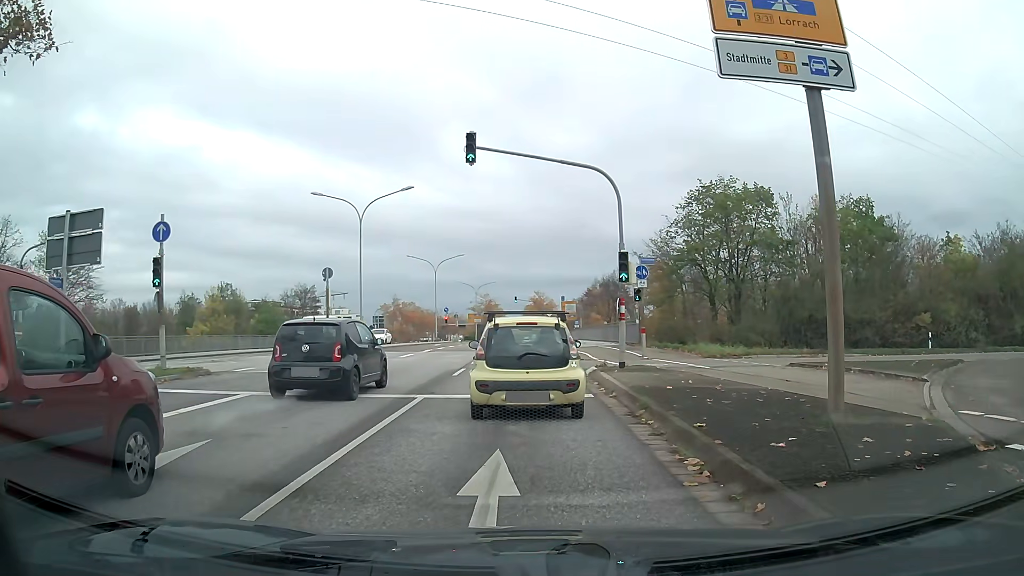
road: tertiary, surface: asphalt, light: Day
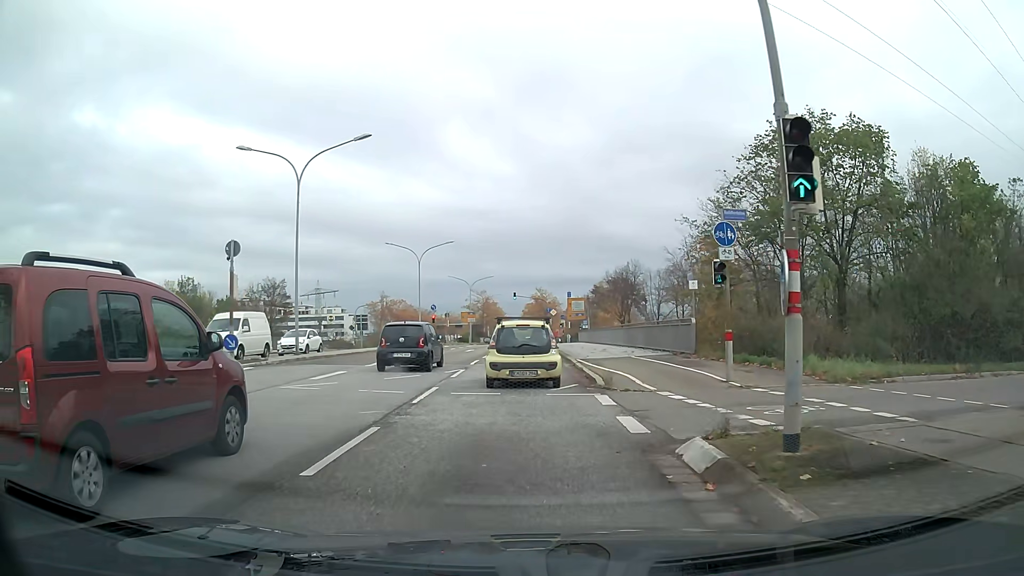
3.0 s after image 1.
(+0.1, +12.5) m; 0°
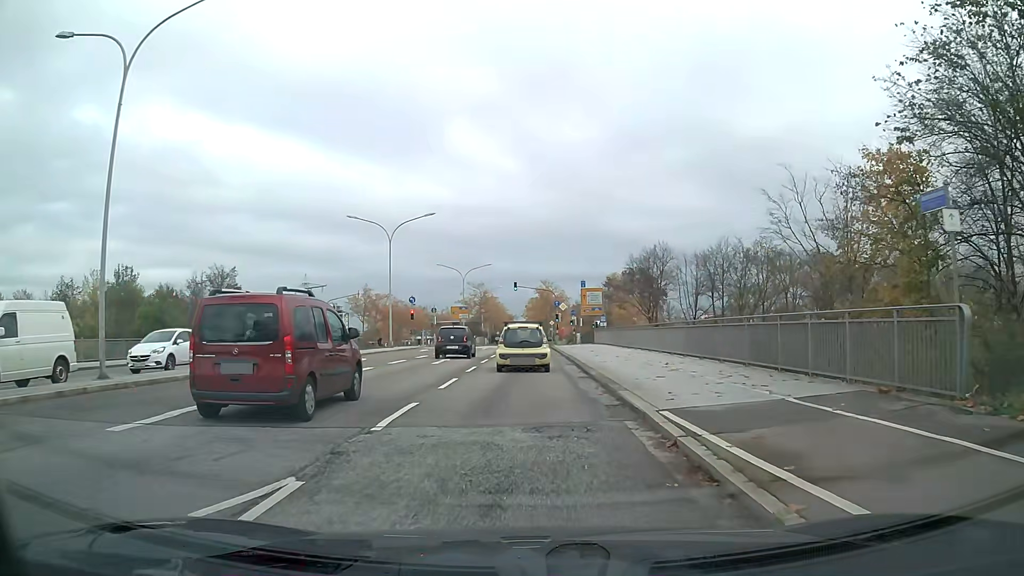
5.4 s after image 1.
(0.0, +15.6) m; 0°
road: primary
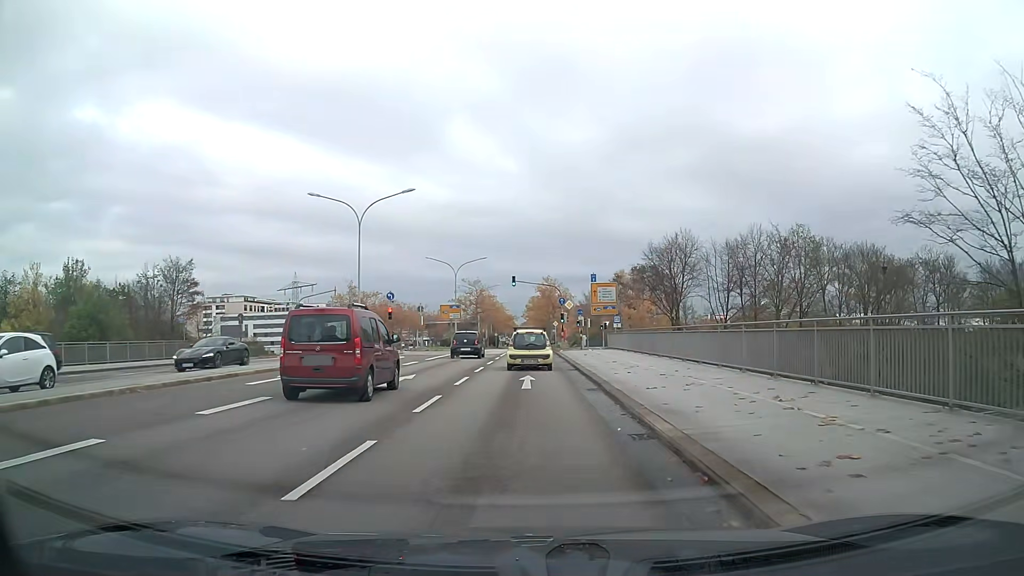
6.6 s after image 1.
(0.0, +9.5) m; 0°
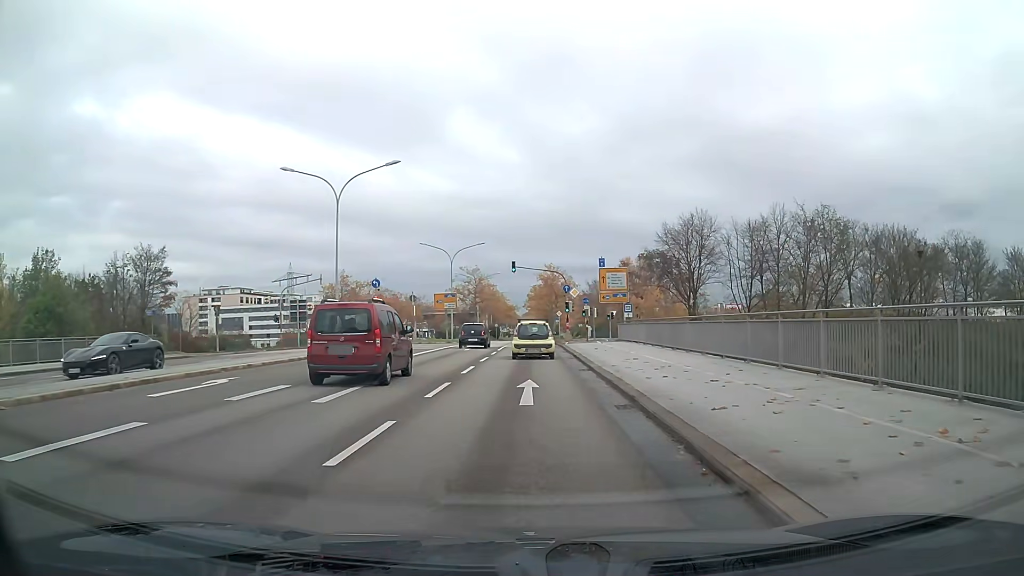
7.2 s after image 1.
(0.0, +5.1) m; 0°
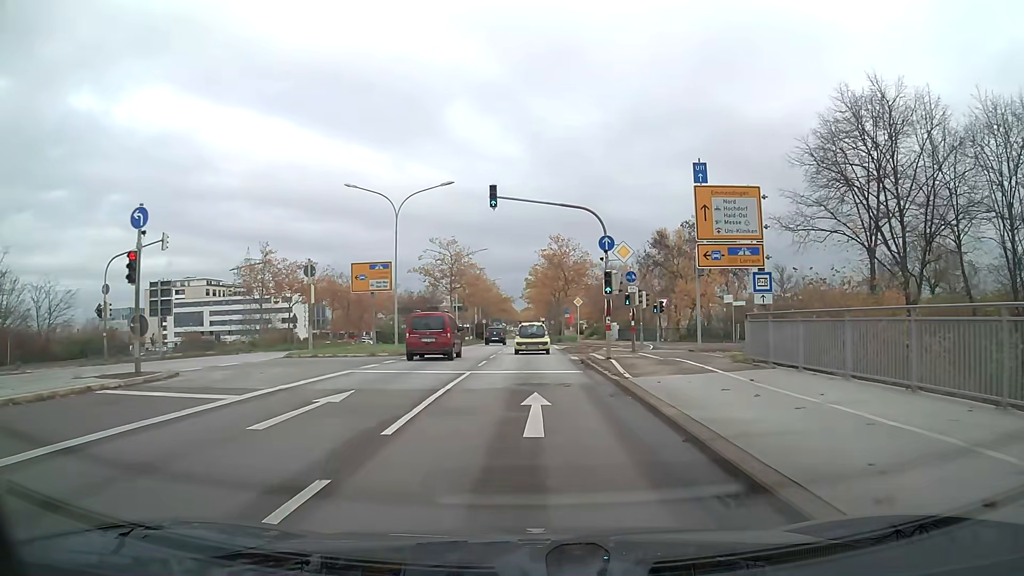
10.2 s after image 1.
(0.0, +28.0) m; 0°
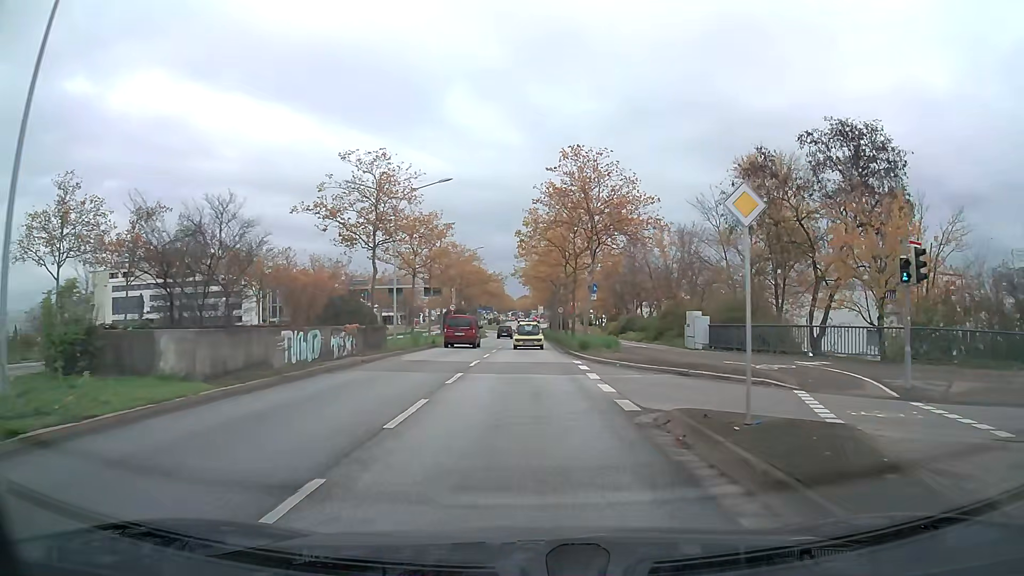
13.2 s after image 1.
(+0.1, +31.7) m; 0°
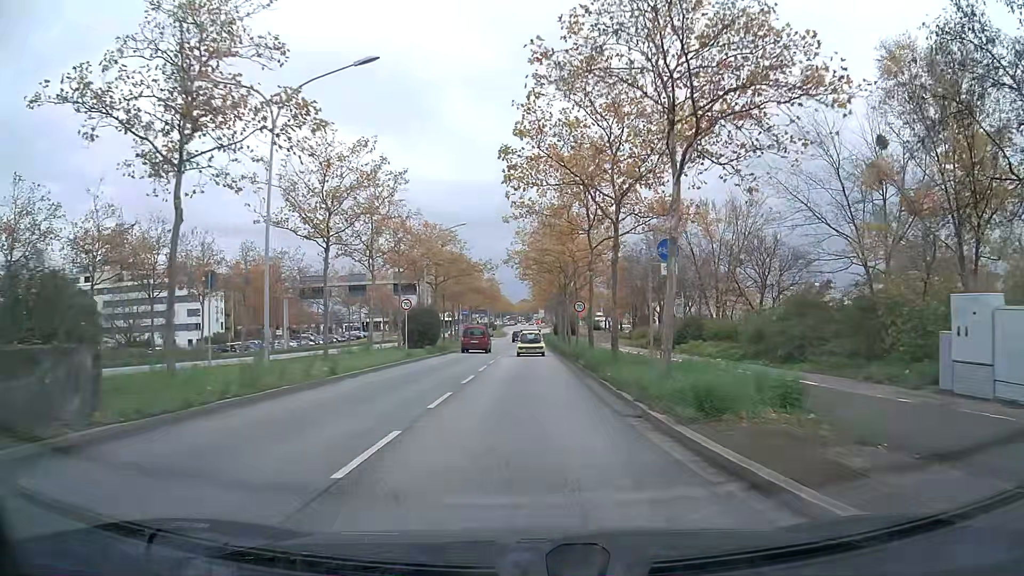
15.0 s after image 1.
(0.0, +20.5) m; 0°
